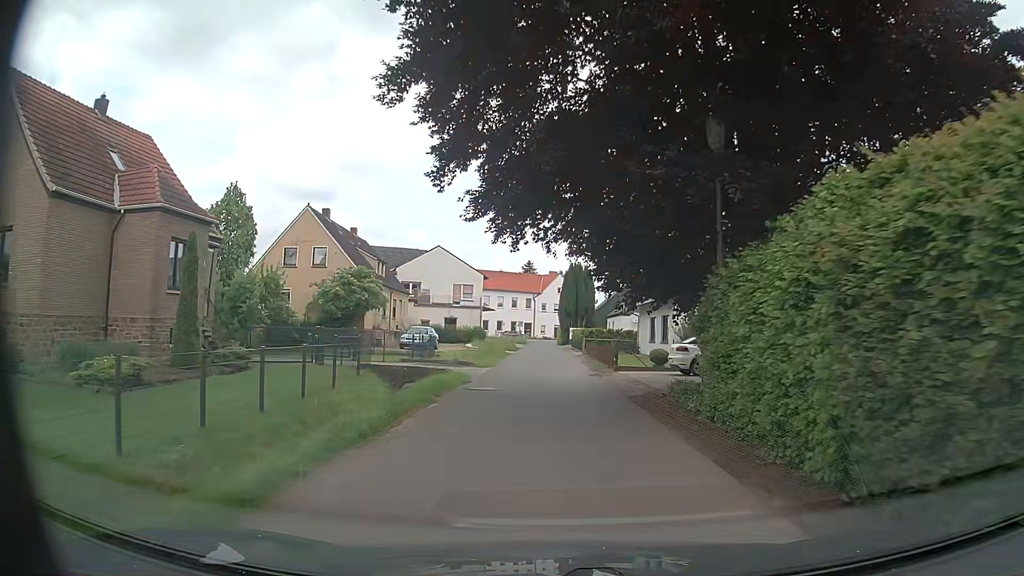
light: Day
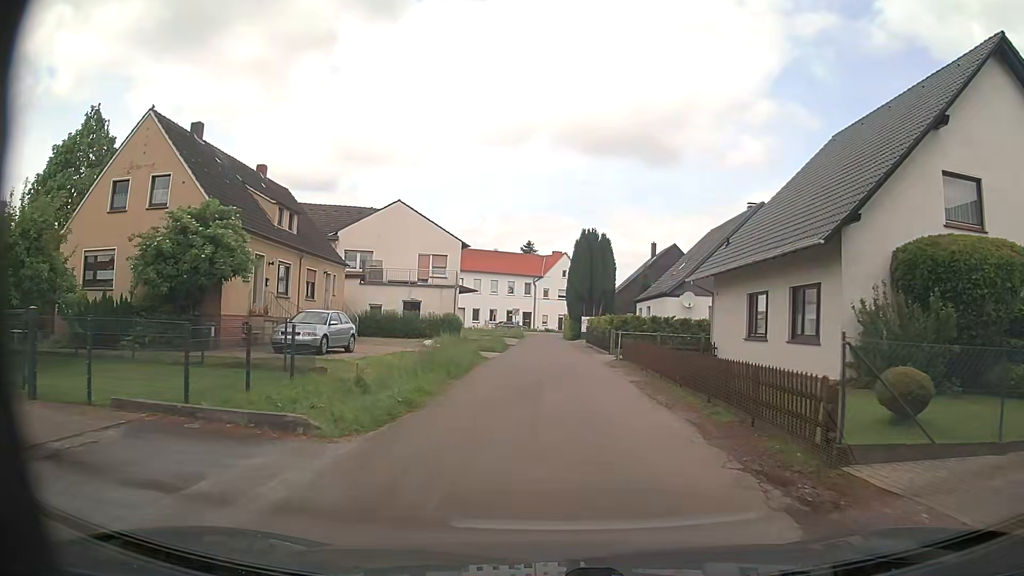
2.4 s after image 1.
(-0.3, +19.8) m; -1°
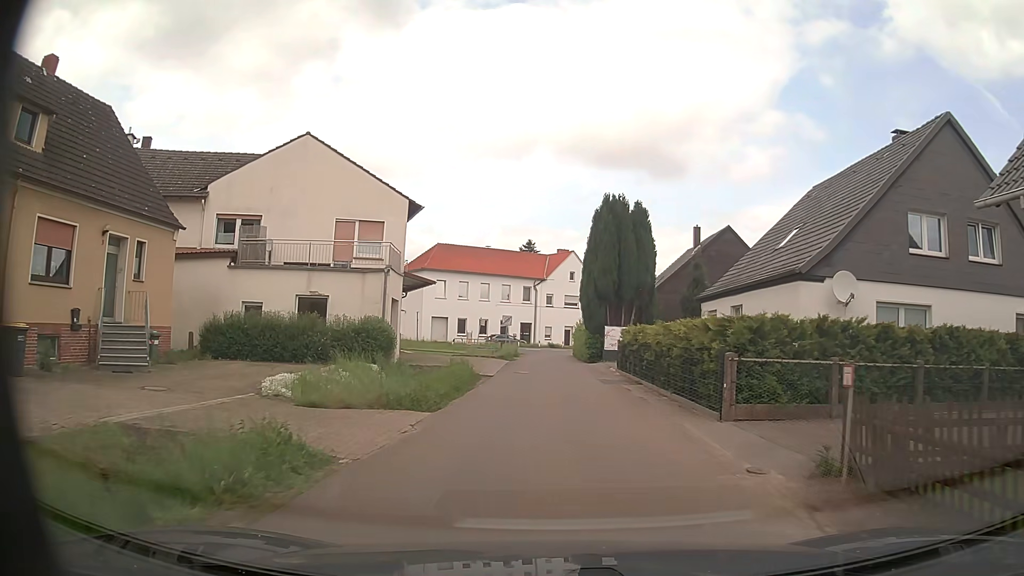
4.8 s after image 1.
(+0.1, +19.6) m; 0°
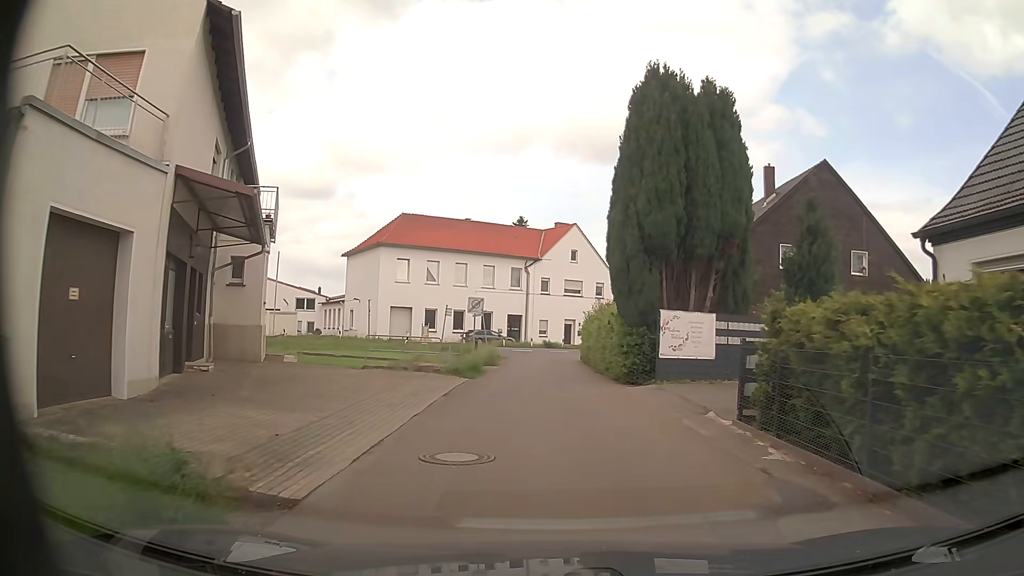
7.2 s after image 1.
(-0.1, +18.4) m; 0°
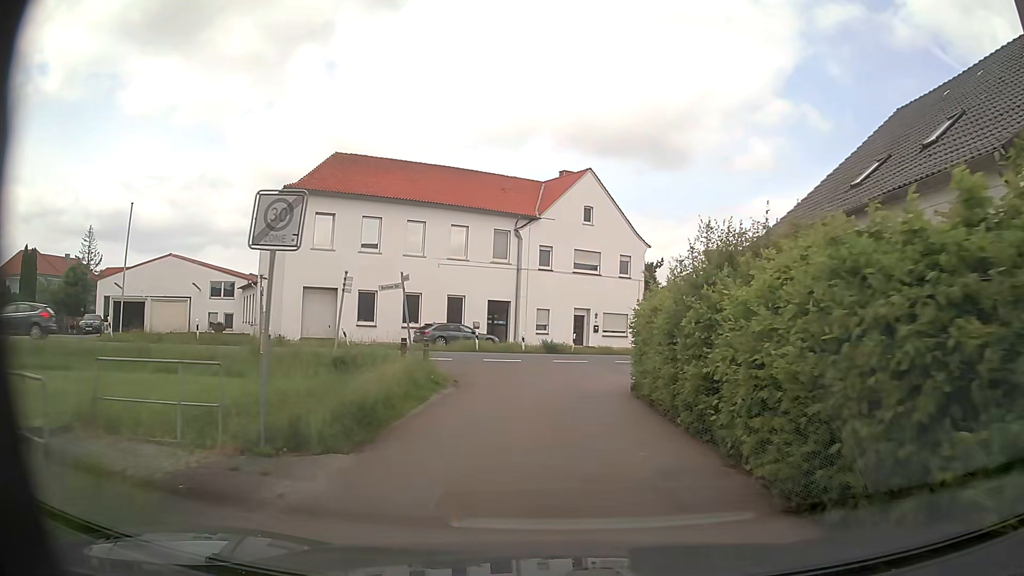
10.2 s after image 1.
(0.0, +21.6) m; 0°
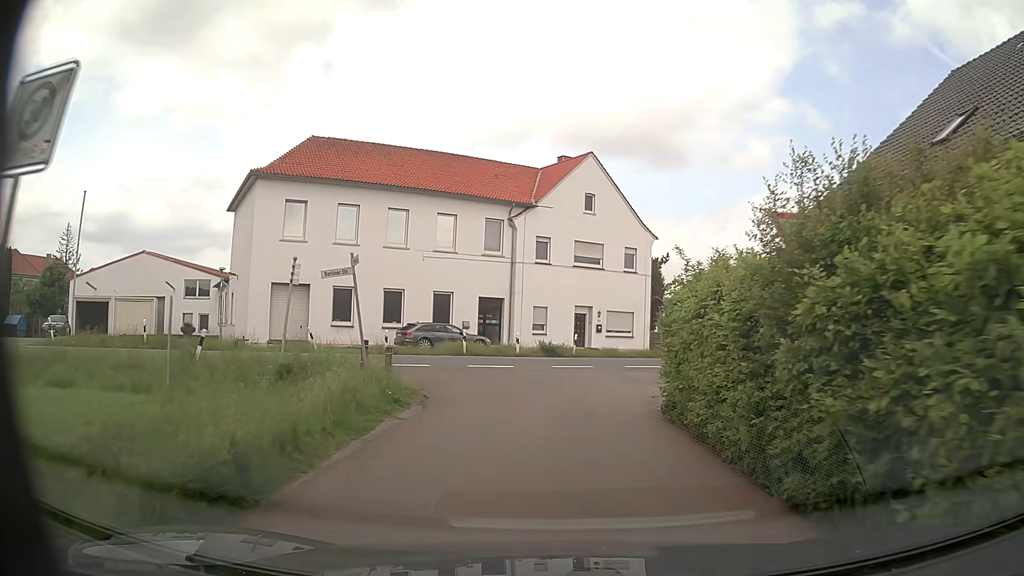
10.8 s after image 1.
(0.0, +4.3) m; +1°
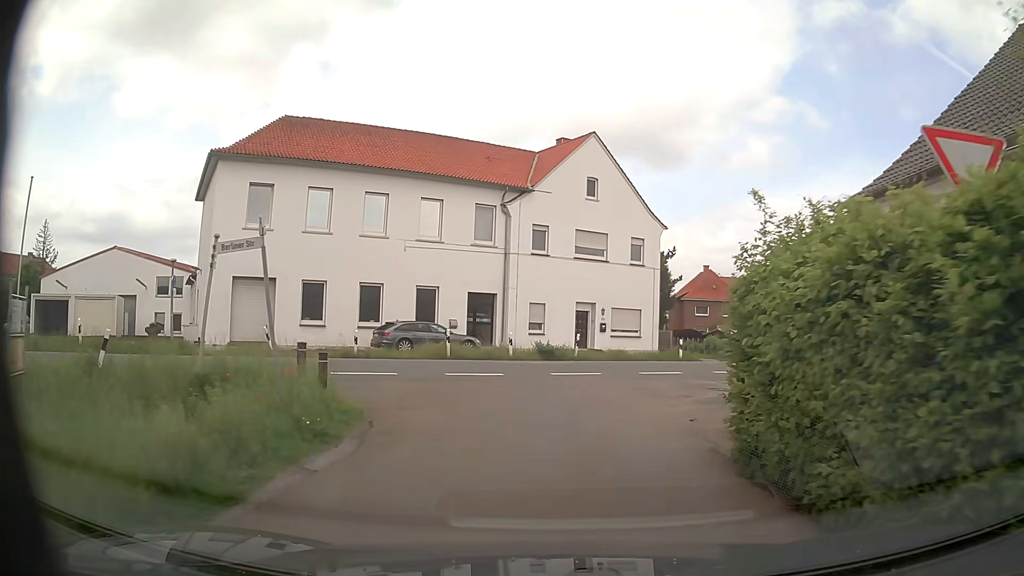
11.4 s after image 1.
(0.0, +4.2) m; 0°
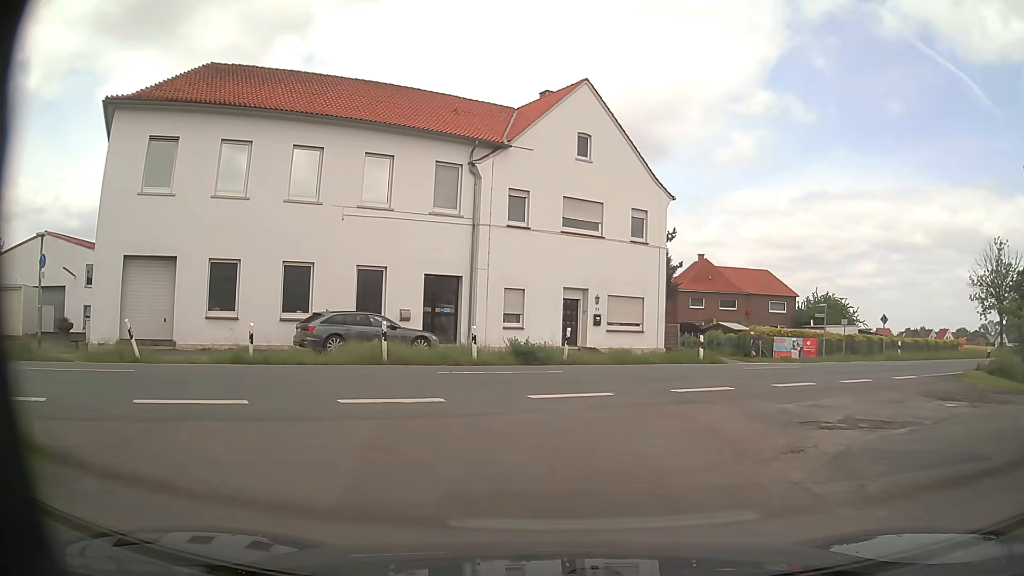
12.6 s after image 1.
(0.0, +7.2) m; +2°
(+1, +10) (+6, +19) (+14, +25) (+22, +30) (+30, +36) (+38, +42) (+47, +48) (+55, +53) (+63, +59) (+71, +64) m
